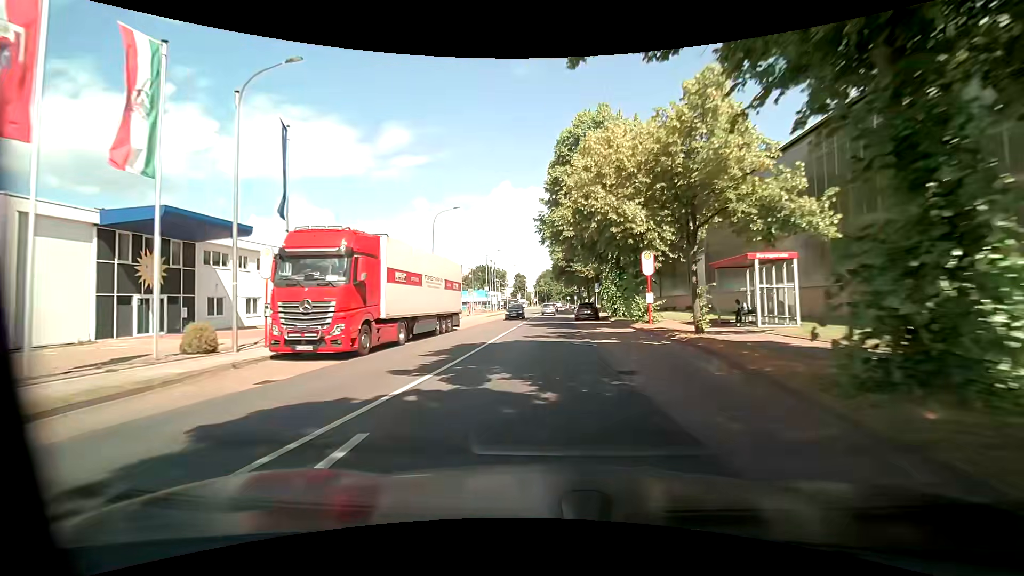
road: tertiary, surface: asphalt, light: Day
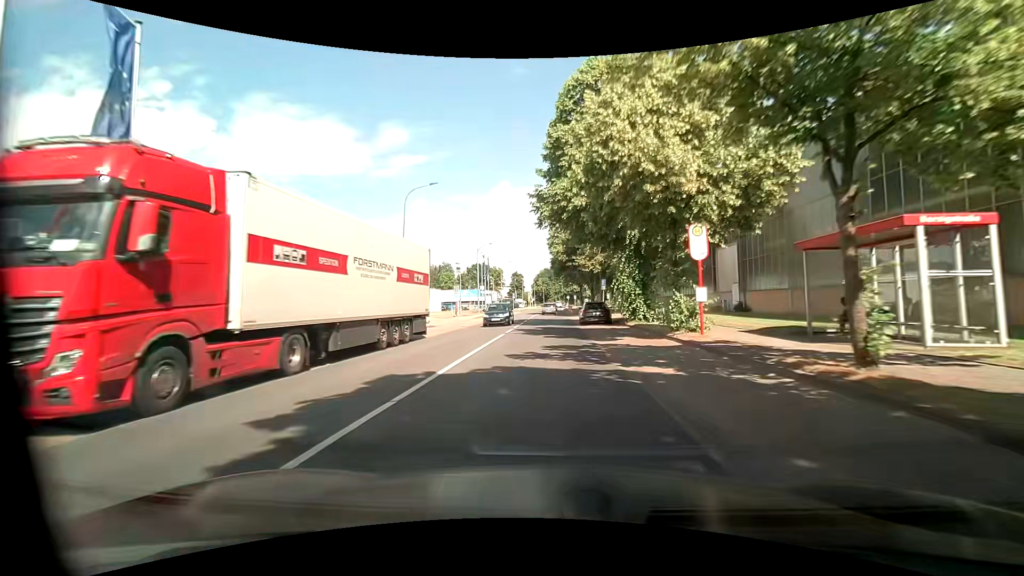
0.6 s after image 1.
(+0.1, +8.1) m; +1°
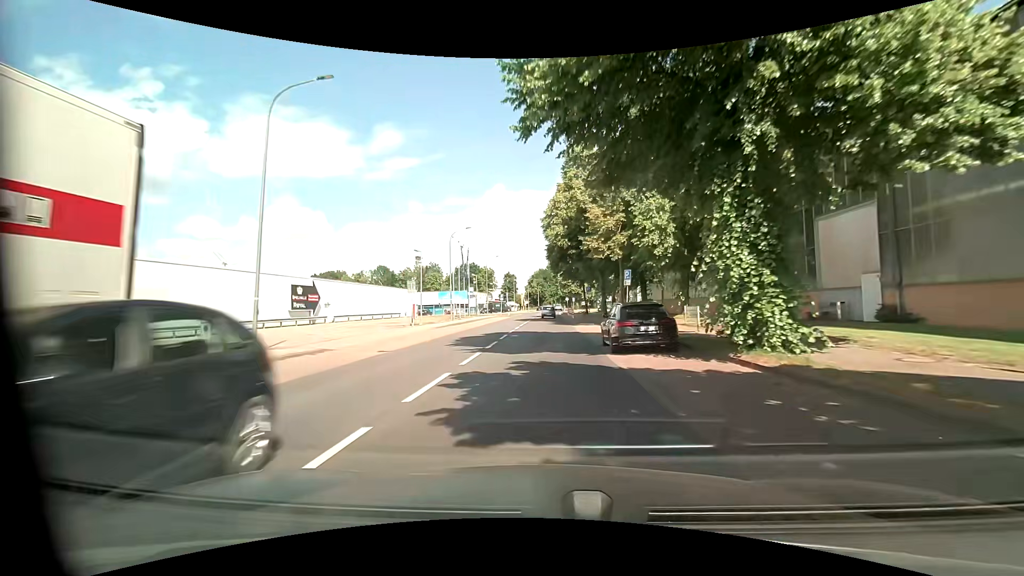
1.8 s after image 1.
(+0.2, +16.1) m; 0°
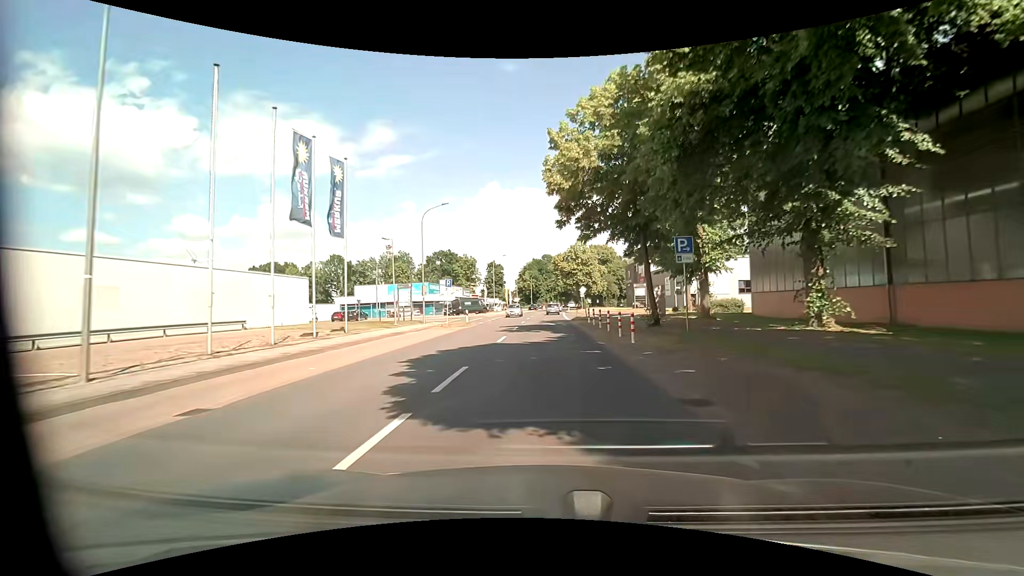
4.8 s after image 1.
(+0.4, +40.3) m; +1°
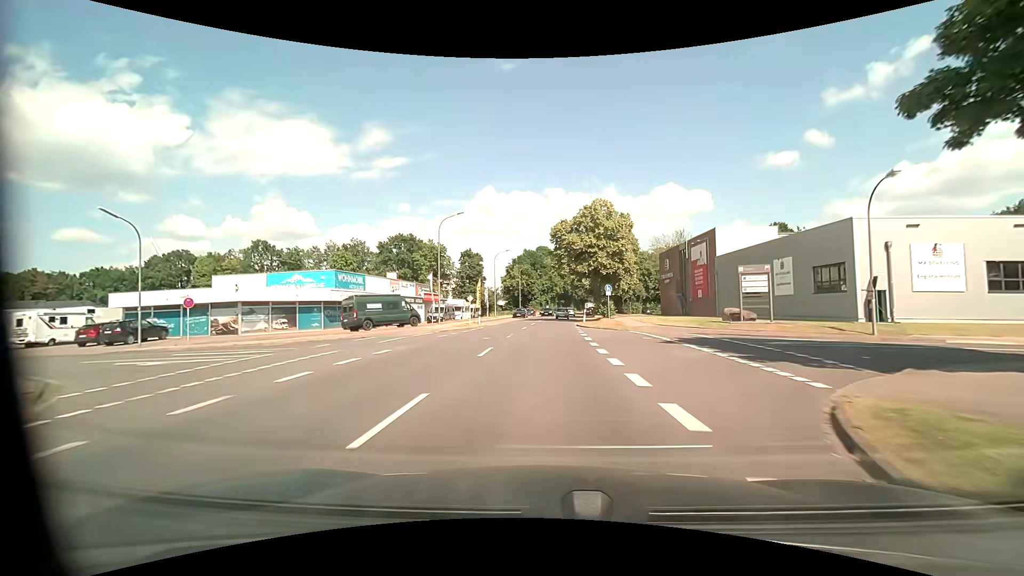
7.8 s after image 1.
(+0.4, +40.3) m; +1°
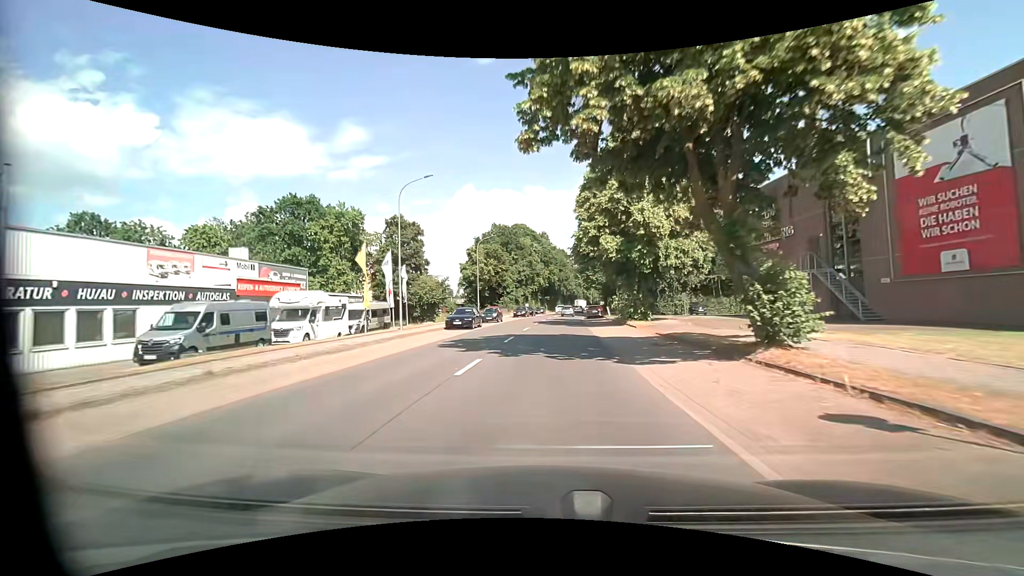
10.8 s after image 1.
(+0.7, +40.3) m; +2°
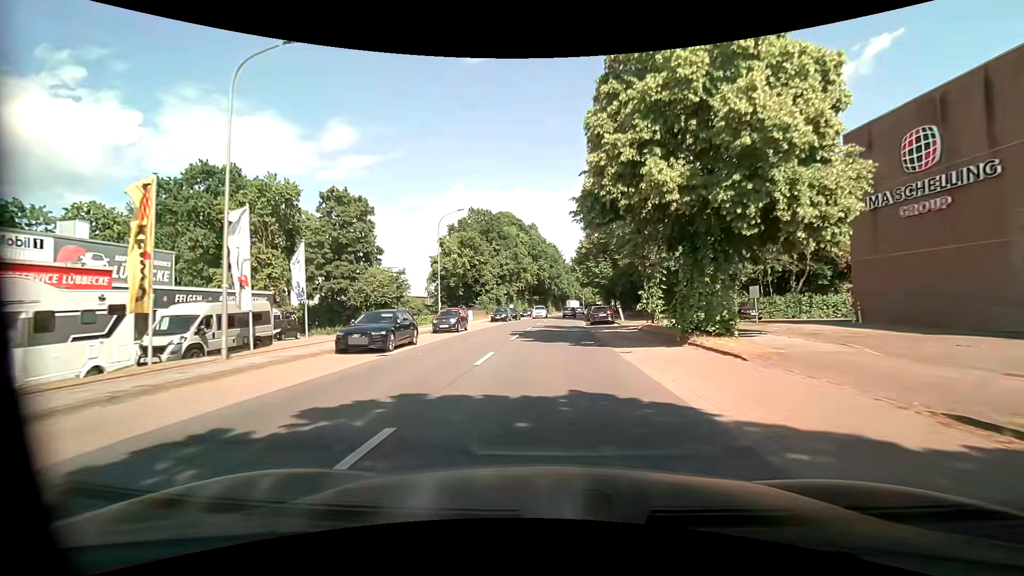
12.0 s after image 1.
(+0.1, +16.1) m; +1°
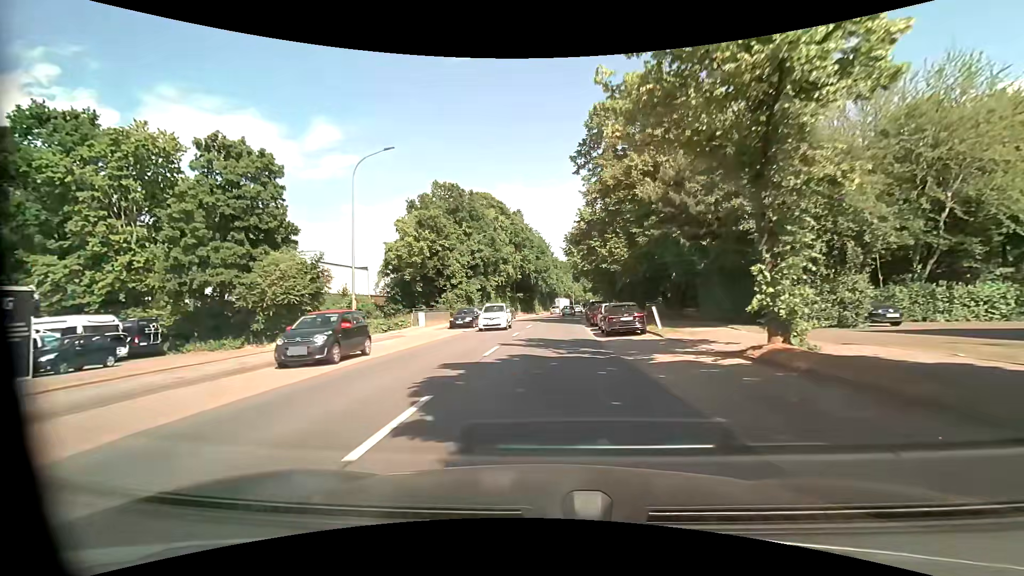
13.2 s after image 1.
(+0.2, +16.1) m; +1°
(0, +10) (0, +20) (+1, +30) (+1, +40) (+2, +50) (+3, +60) (+4, +70) (+5, +80) (+6, +90) (+7, +100) m
